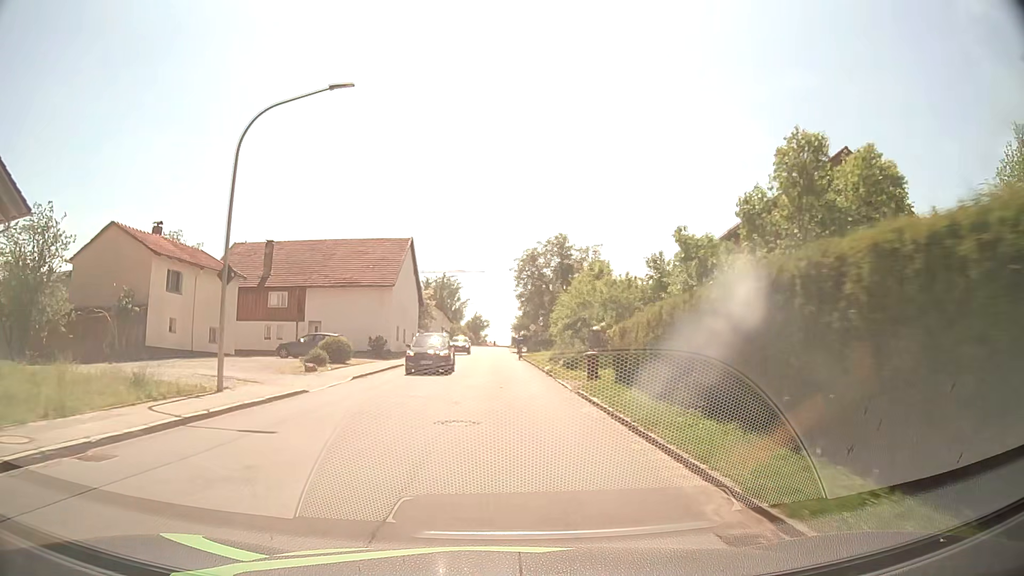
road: tertiary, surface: asphalt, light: Day
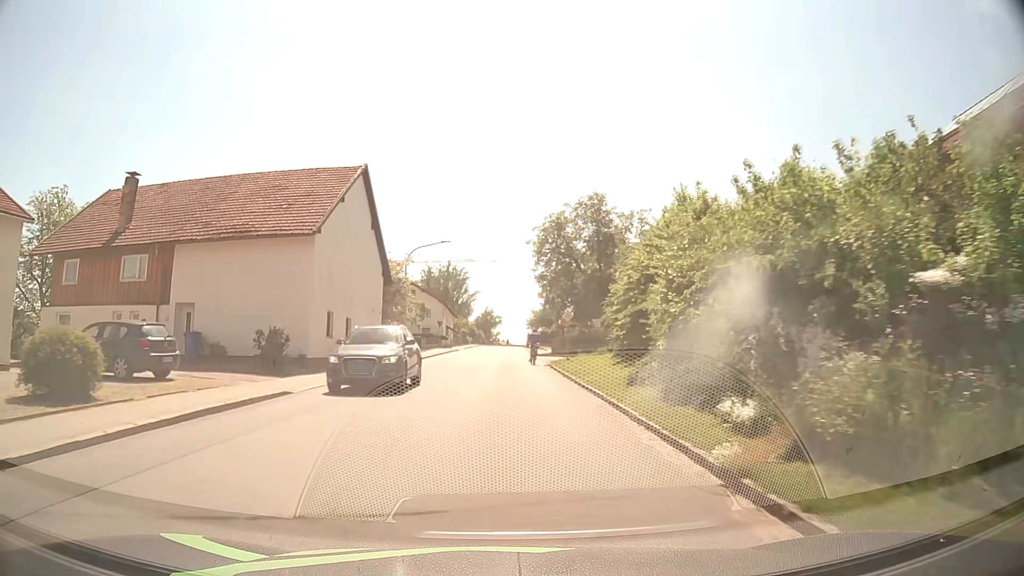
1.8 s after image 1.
(-0.1, +21.2) m; -1°
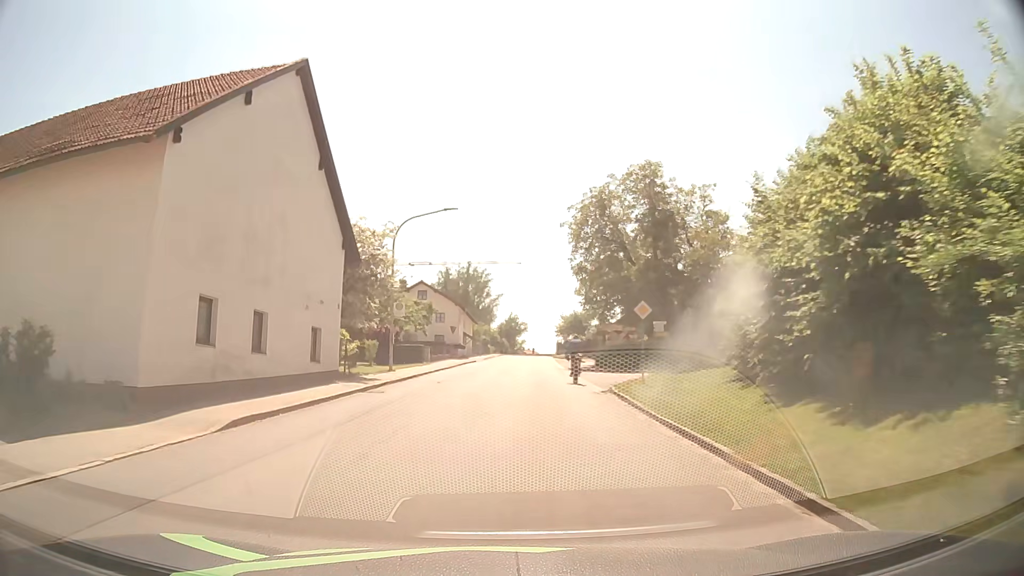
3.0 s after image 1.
(-0.3, +13.2) m; -2°
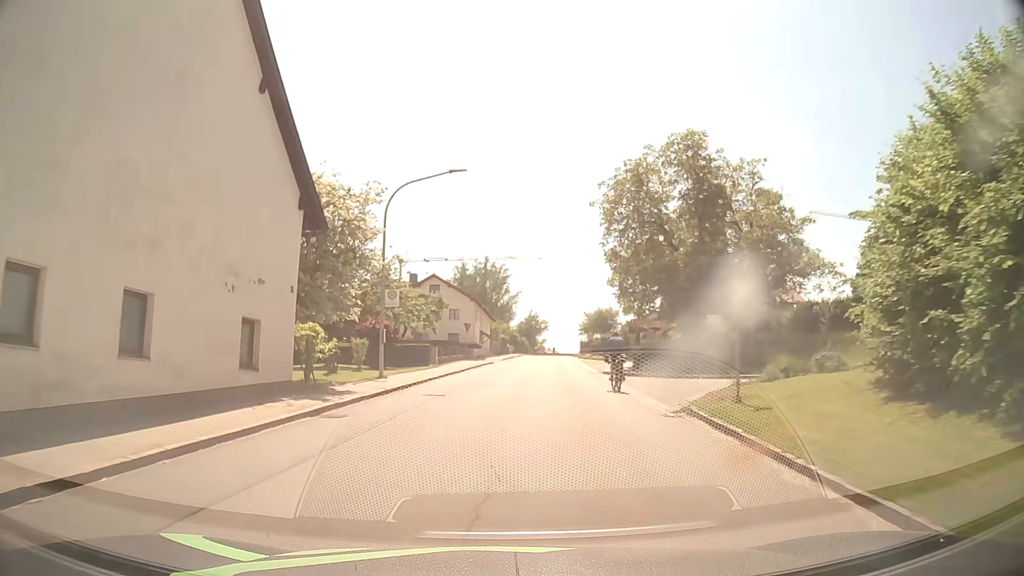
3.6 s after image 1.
(-0.1, +6.7) m; -2°
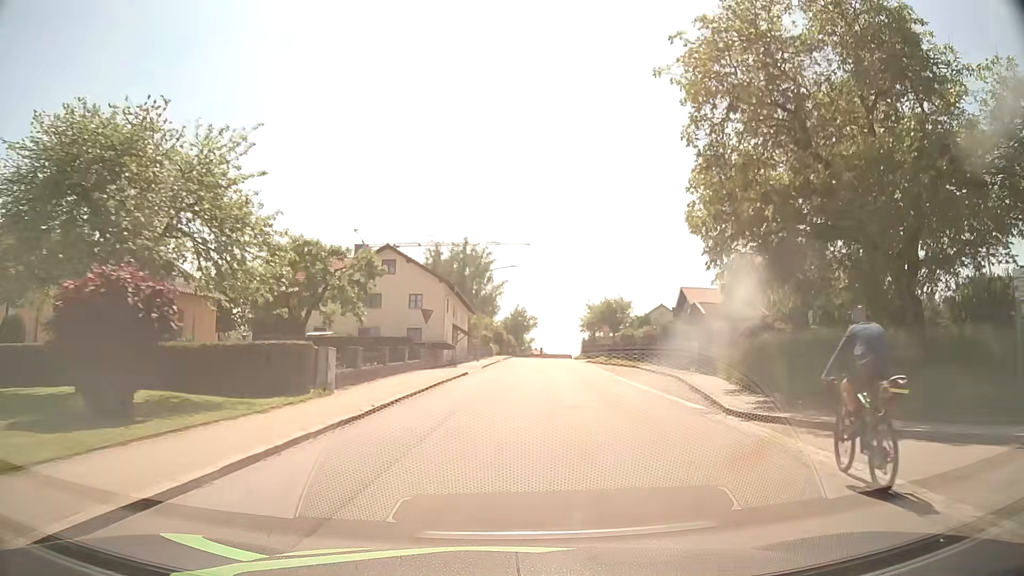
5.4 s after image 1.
(0.0, +20.6) m; +1°
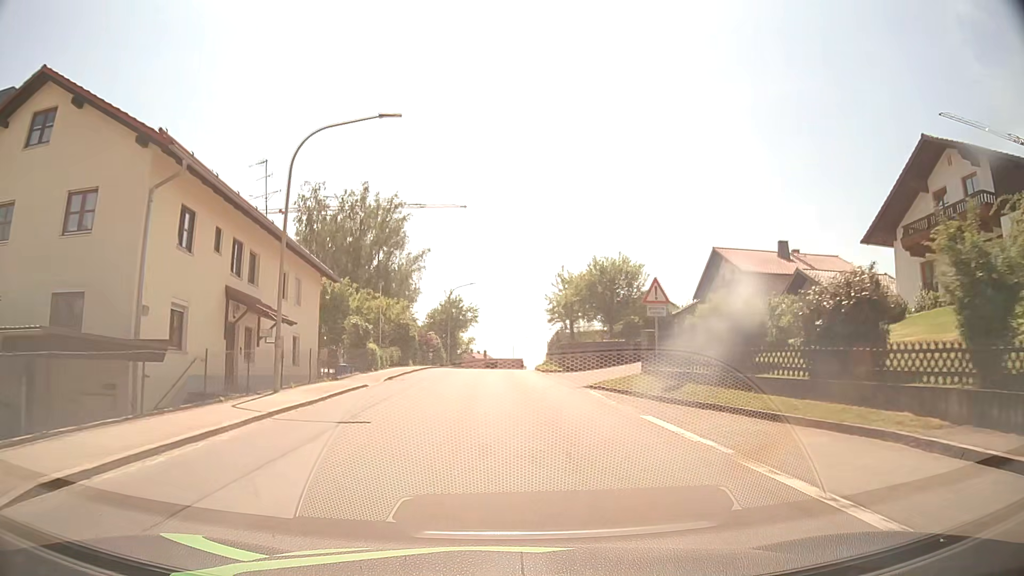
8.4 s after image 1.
(+2.2, +35.3) m; +4°
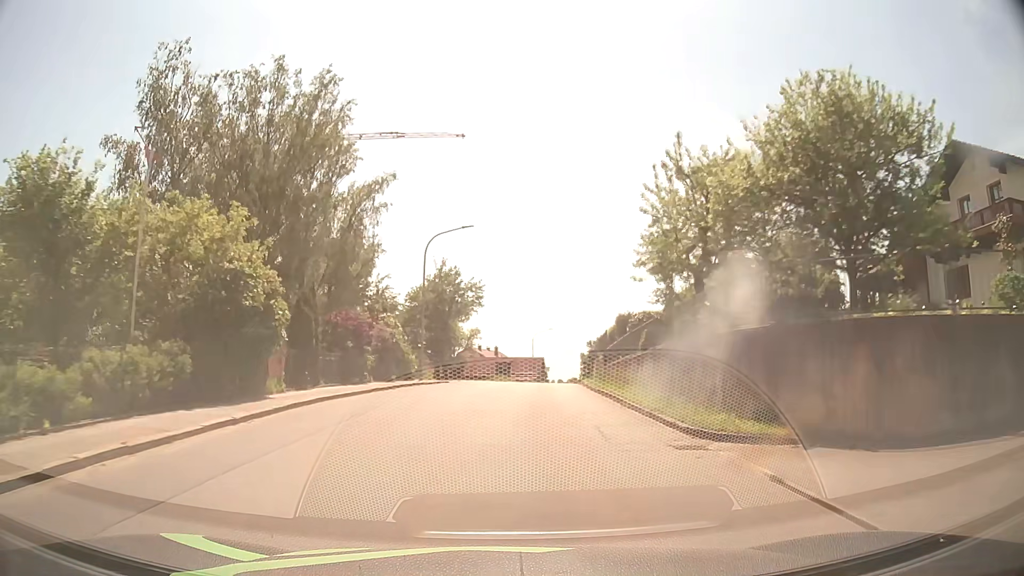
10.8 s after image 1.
(-0.3, +29.5) m; -1°
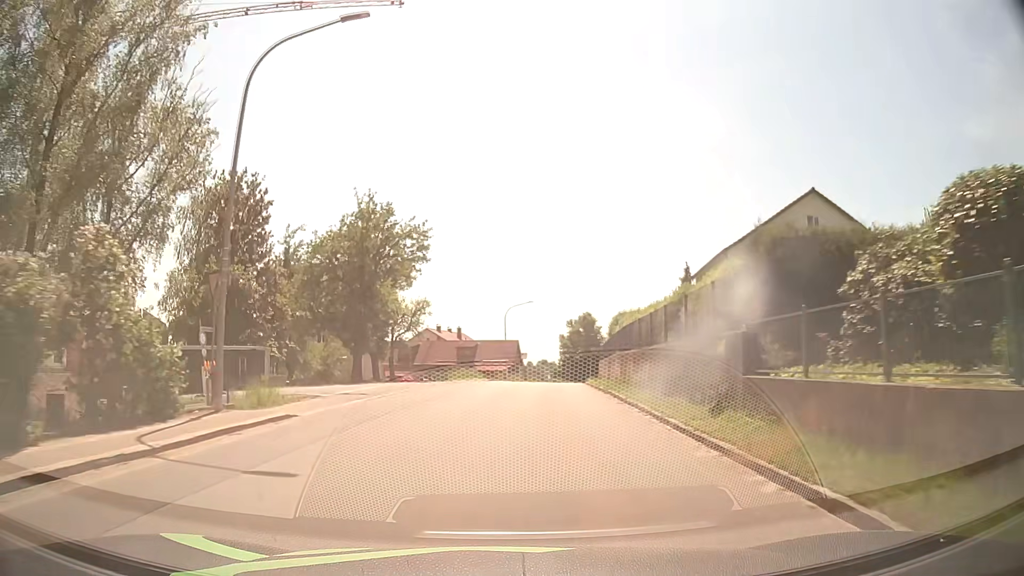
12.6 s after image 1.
(+0.4, +22.8) m; +3°
(0, +10) (+1, +20) (+1, +30) (+2, +40) (+3, +50) (+5, +60) (+7, +69) (+10, +79) (+13, +89) (+16, +98) m
